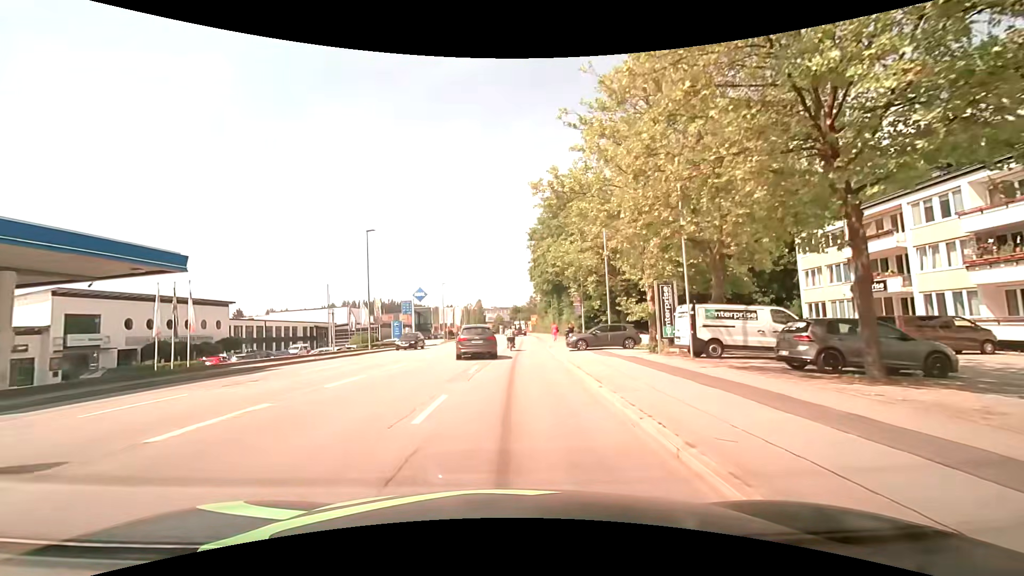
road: tertiary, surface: asphalt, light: Day
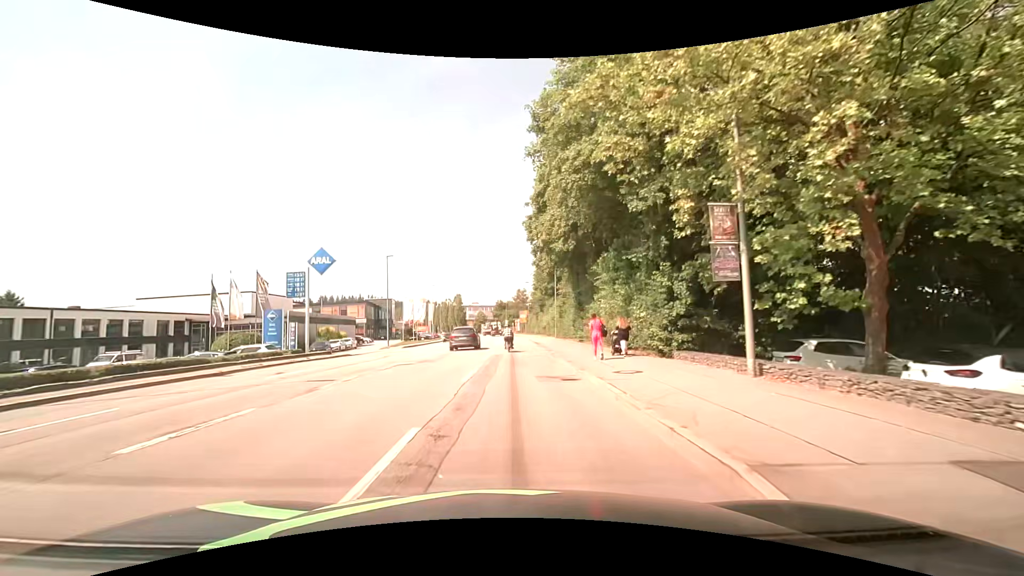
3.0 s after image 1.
(+0.4, +30.7) m; +1°
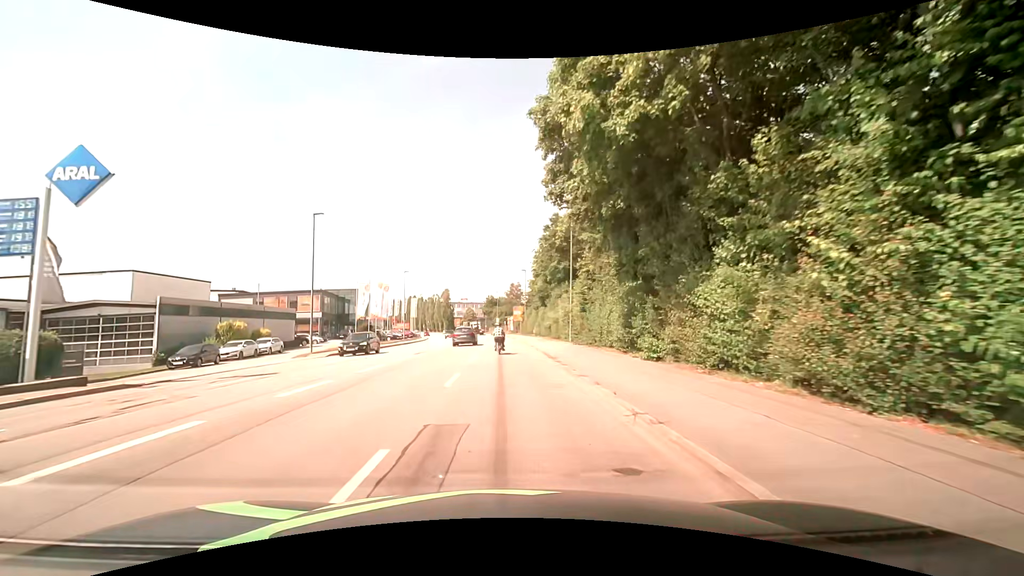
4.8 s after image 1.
(+0.3, +19.5) m; +1°
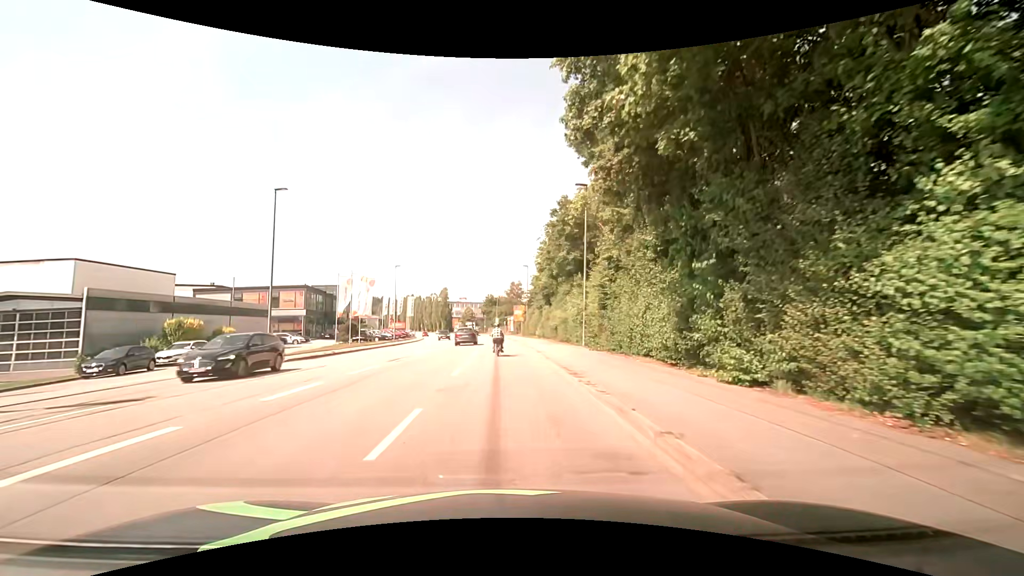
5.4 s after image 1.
(0.0, +6.3) m; +1°
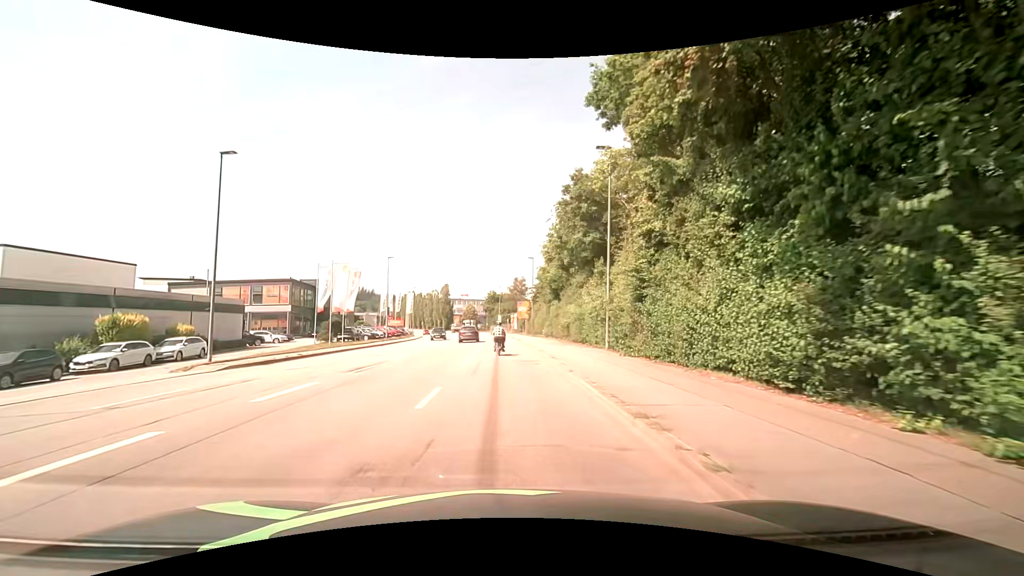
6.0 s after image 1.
(-0.1, +6.1) m; -2°
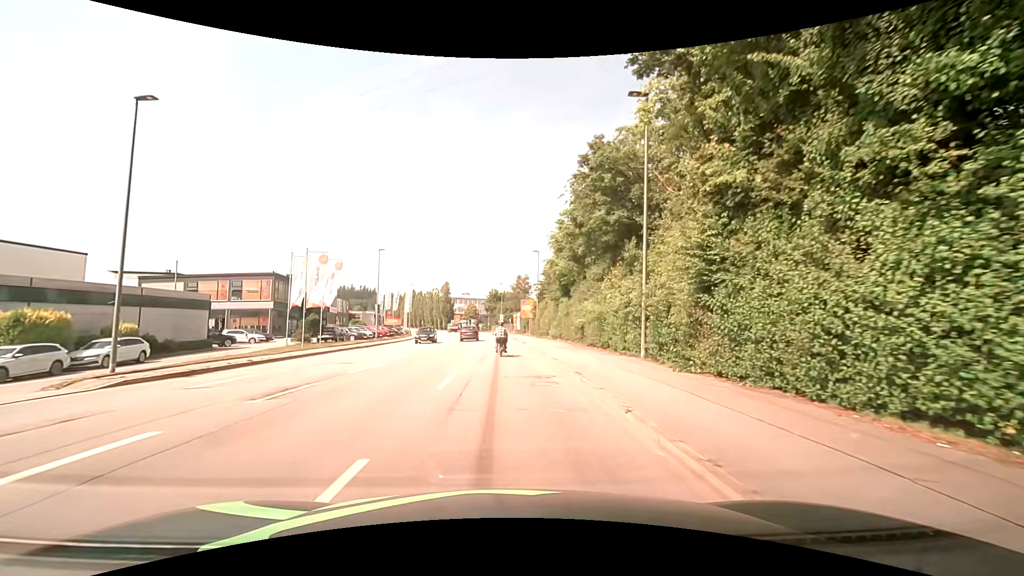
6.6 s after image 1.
(0.0, +5.9) m; 0°
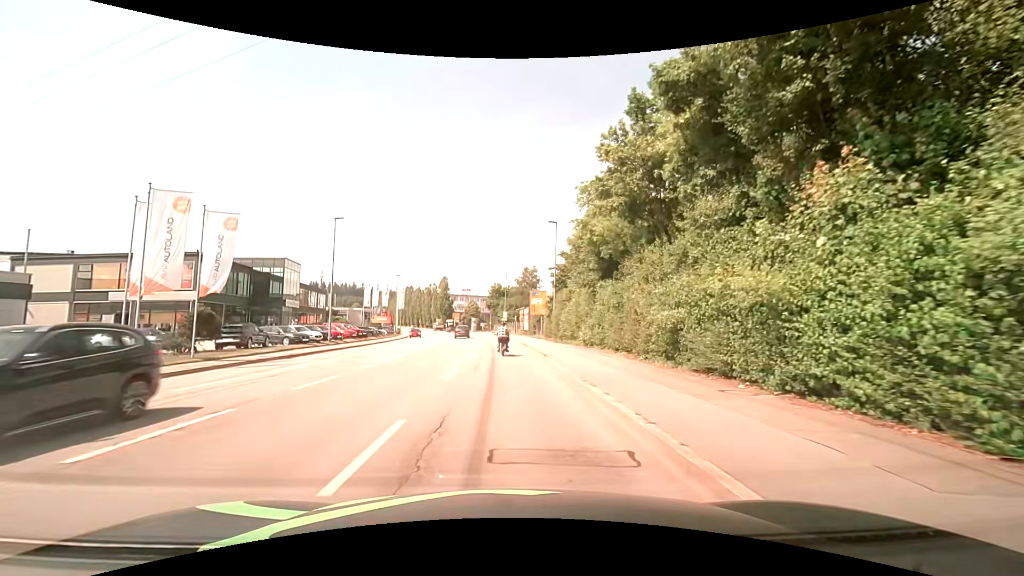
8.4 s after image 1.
(-0.1, +16.2) m; 0°
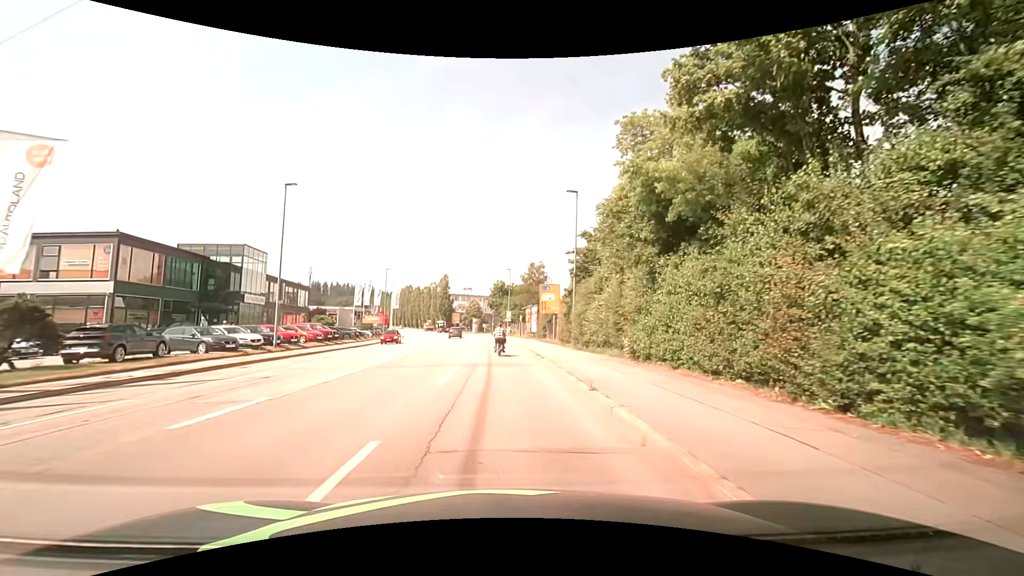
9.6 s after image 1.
(-0.1, +10.2) m; 0°
(0, +10) (0, +20) (-1, +30) (-1, +40) (-2, +50) (-3, +60) (-4, +70) (-6, +80) (-7, +90) (-9, +99) m
